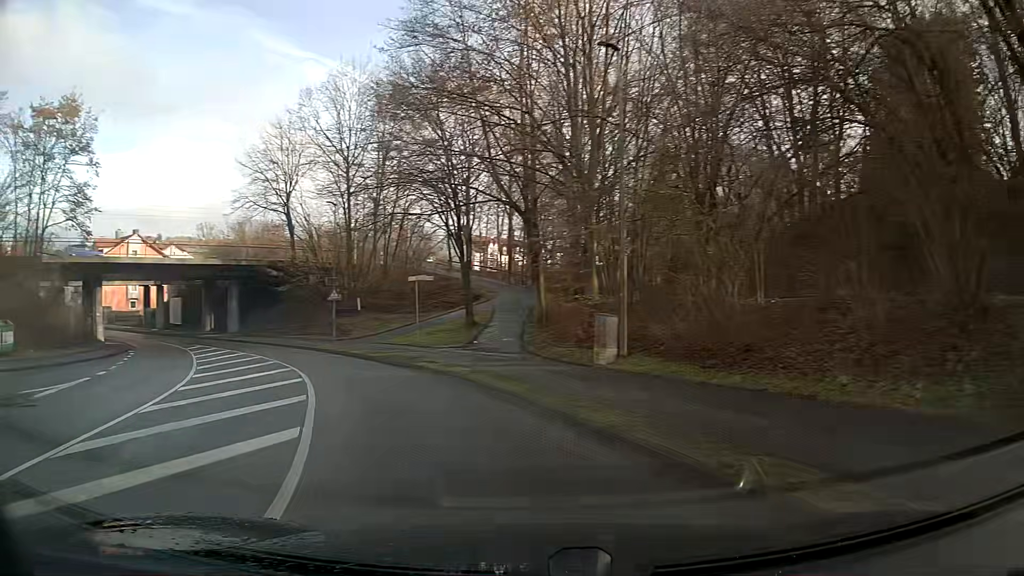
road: unclassified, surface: asphalt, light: Day
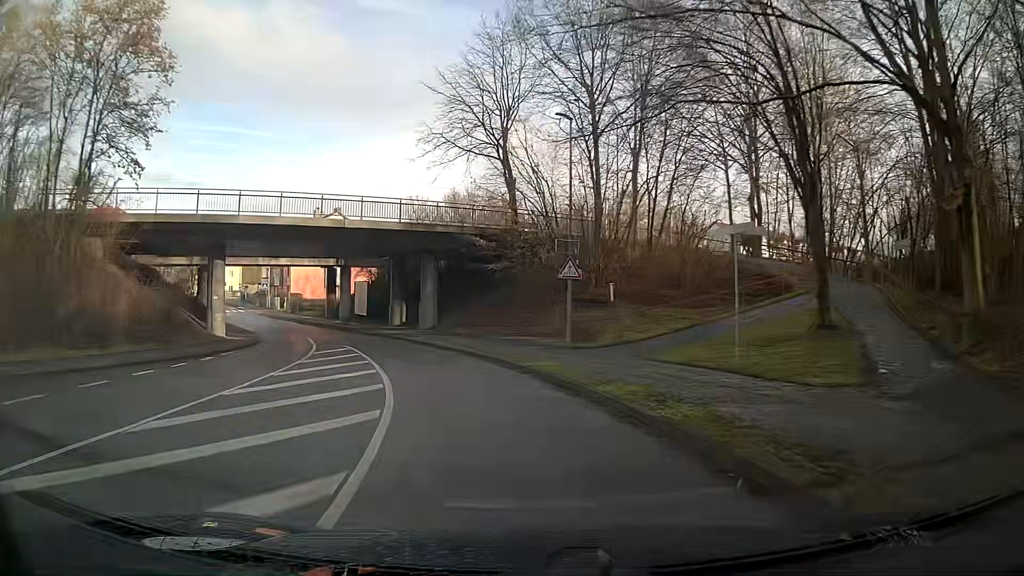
(-3.5, +16.8) m; -20°
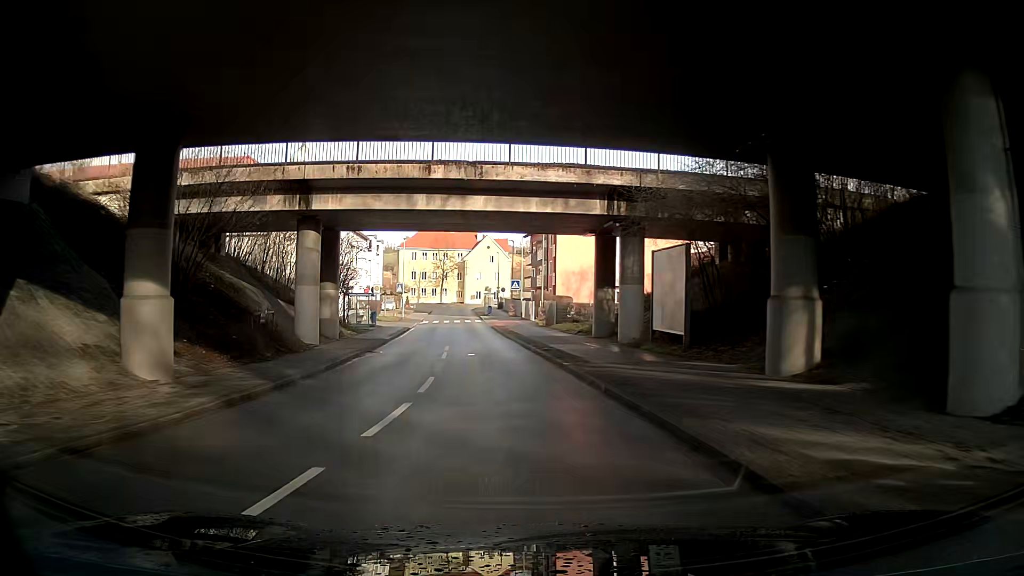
(-7.7, +32.3) m; -24°
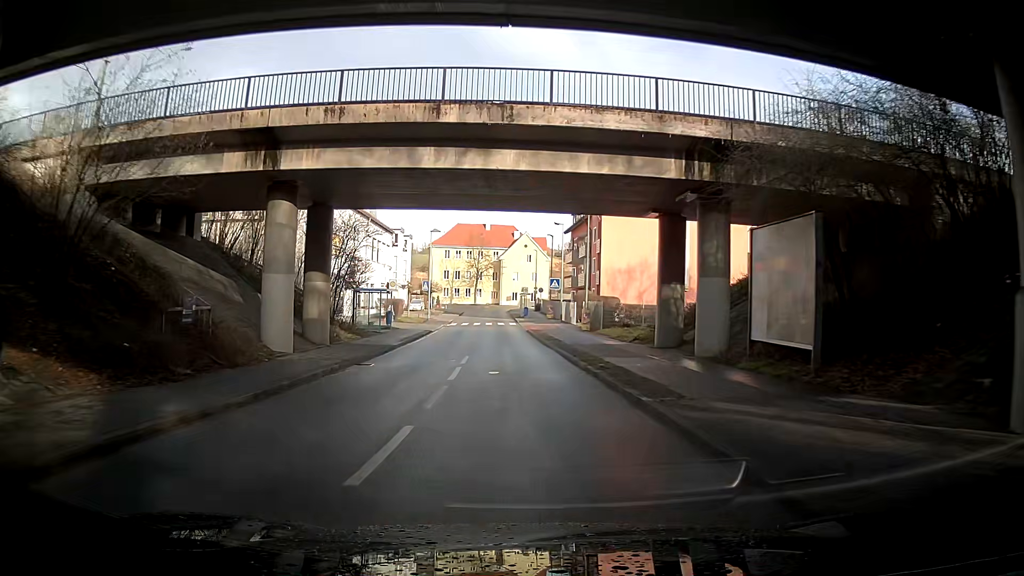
(+0.1, +6.9) m; +1°
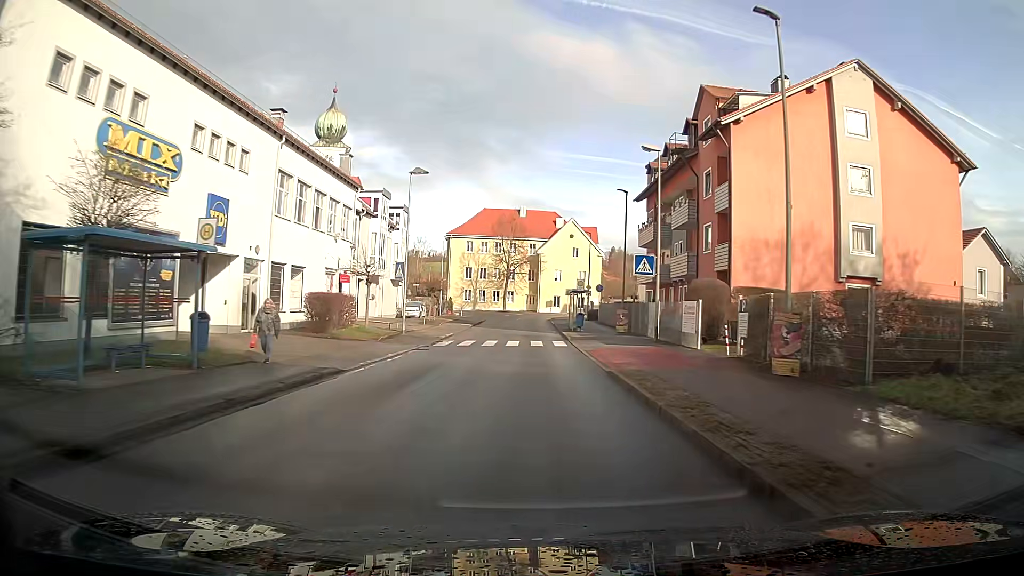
(-1.9, +27.8) m; -7°
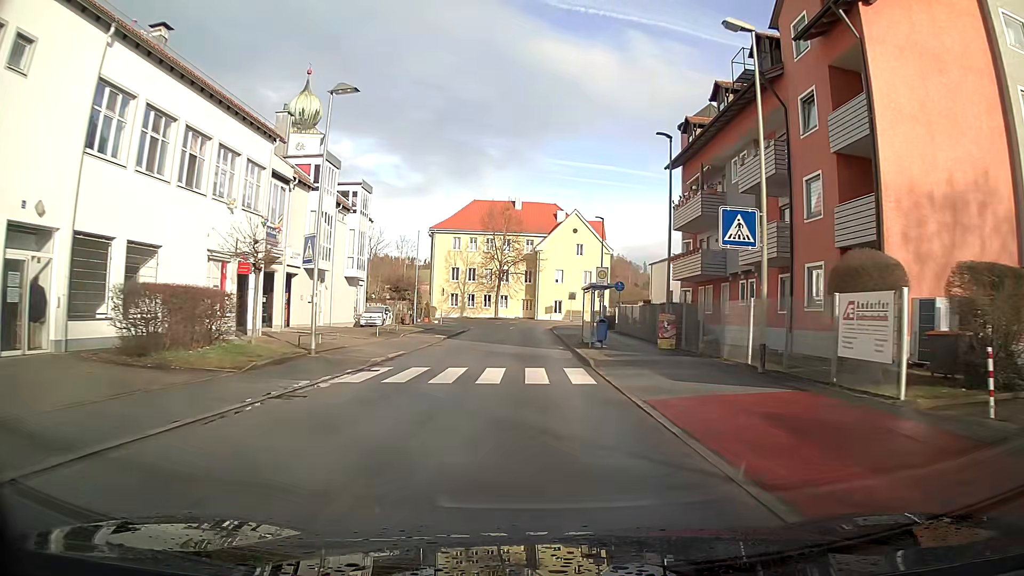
(0.0, +13.5) m; 0°
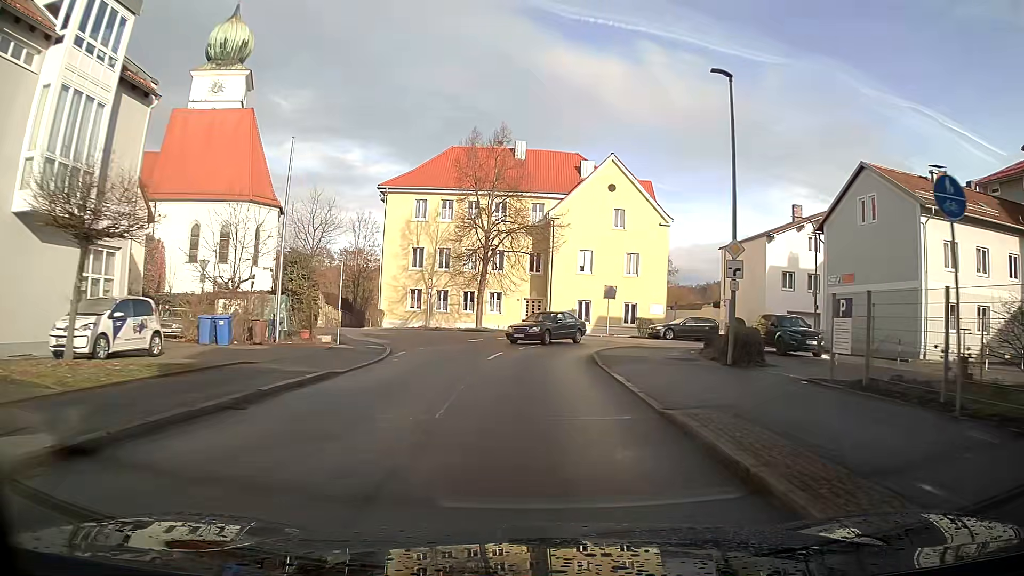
(-0.1, +31.3) m; 0°
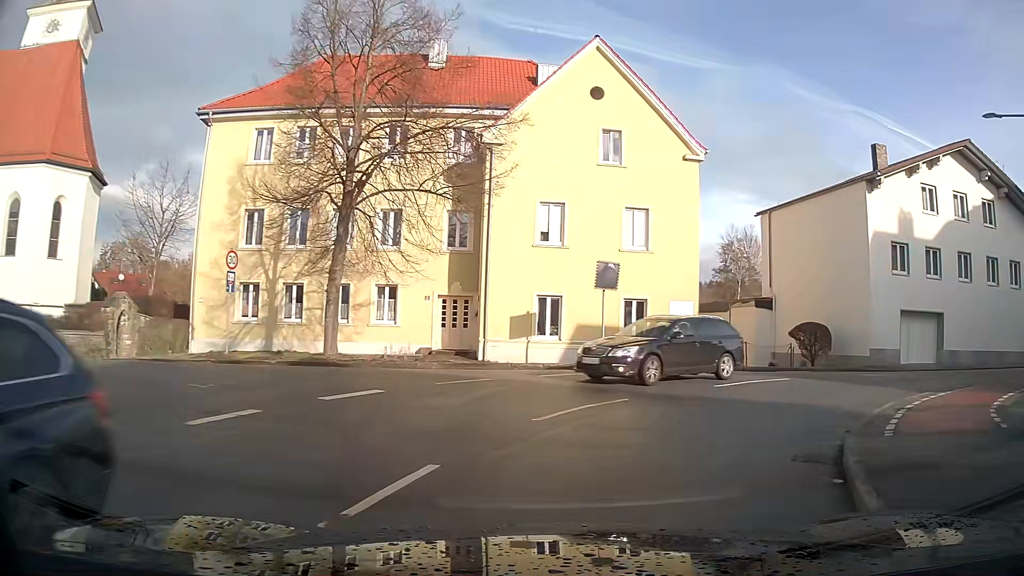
(+0.7, +22.4) m; +10°
